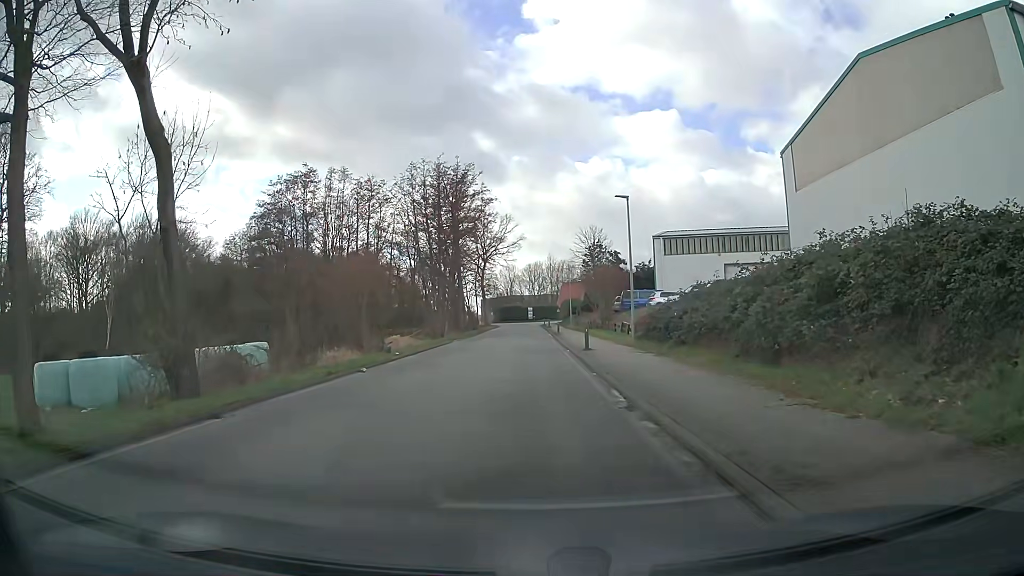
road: residential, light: Day
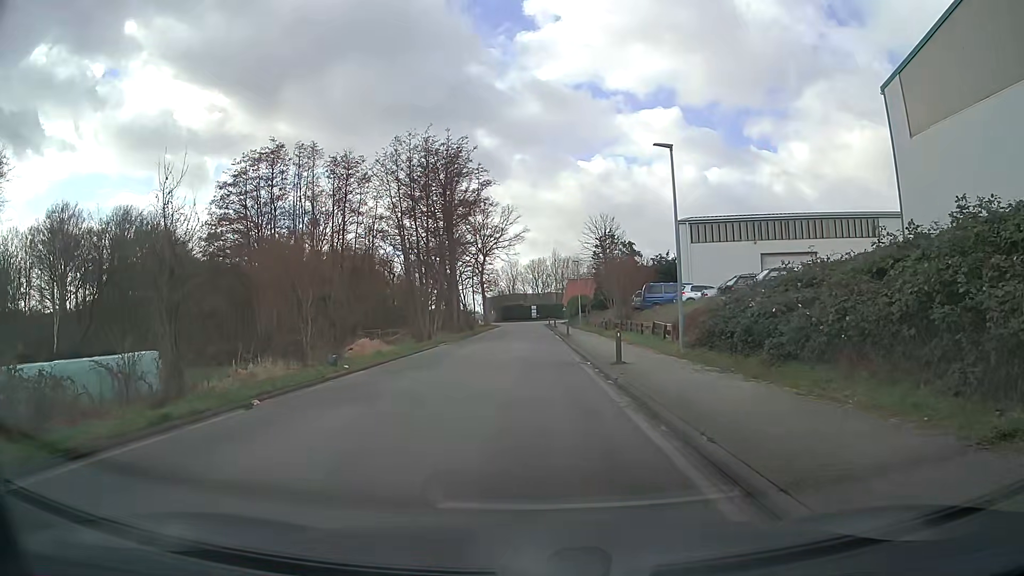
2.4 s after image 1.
(+0.1, +8.5) m; +1°
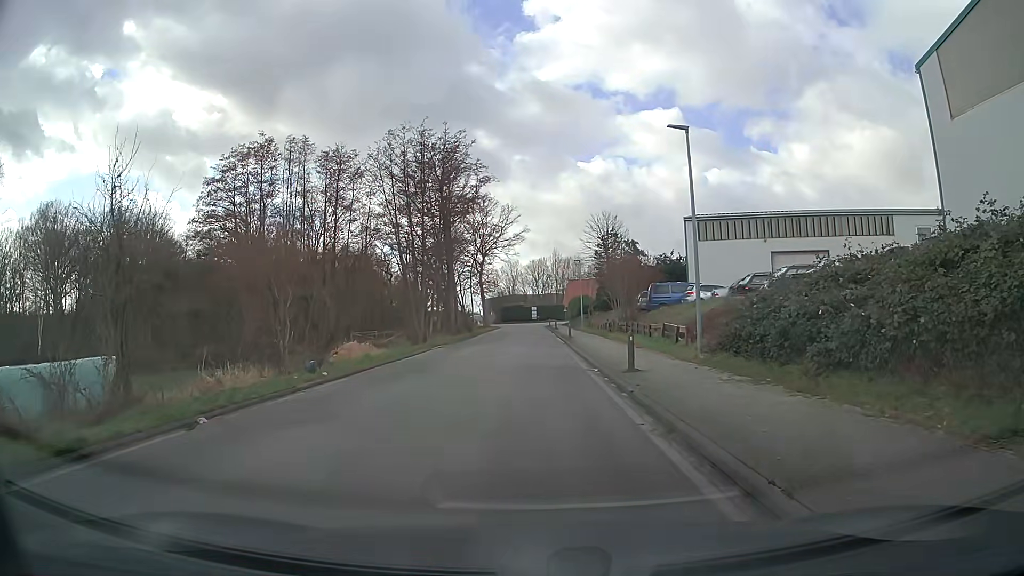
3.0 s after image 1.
(0.0, +2.1) m; +1°
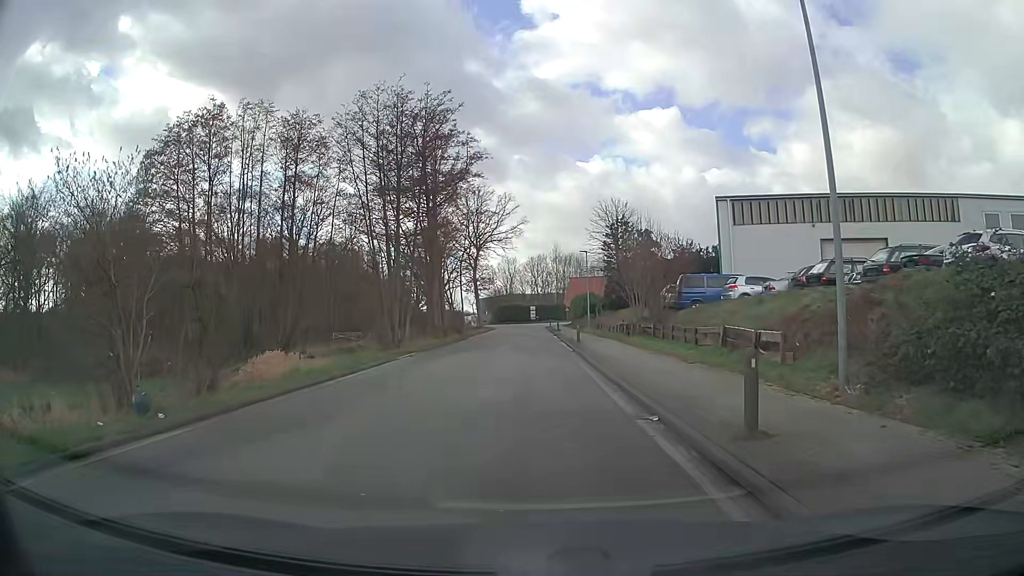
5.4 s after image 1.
(-0.2, +8.5) m; -1°
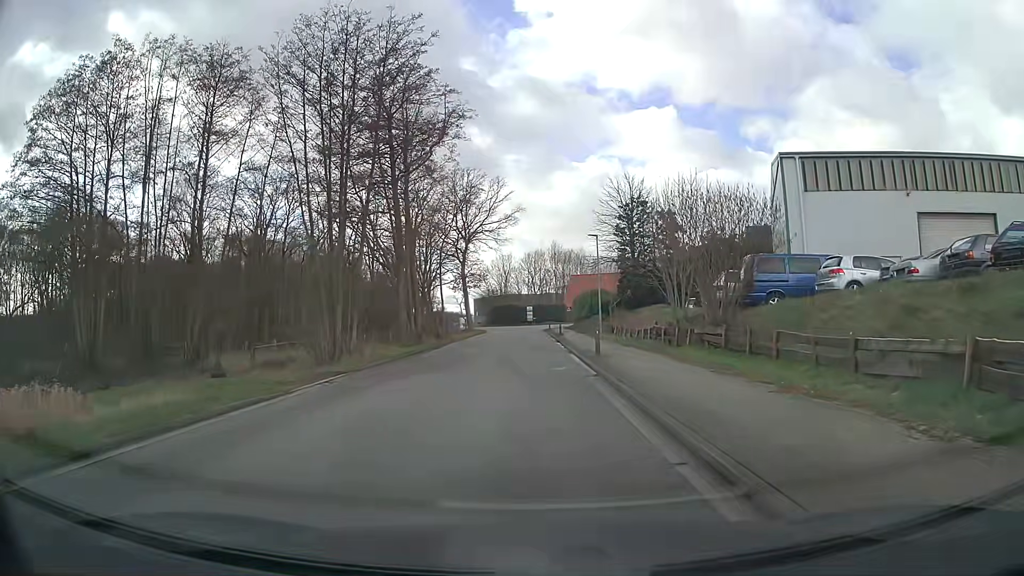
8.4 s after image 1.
(+0.1, +11.0) m; +1°
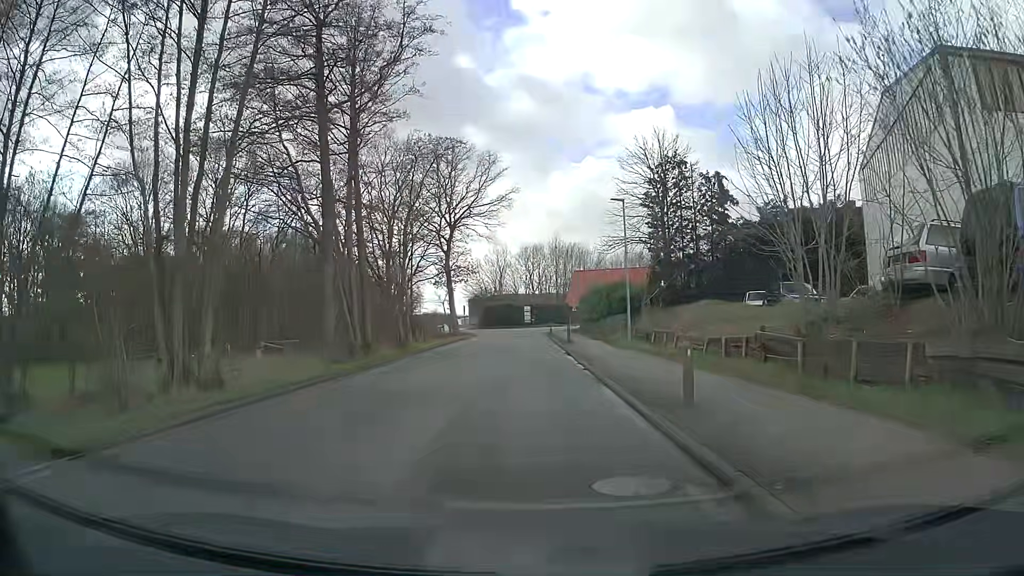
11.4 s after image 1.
(0.0, +12.9) m; 0°
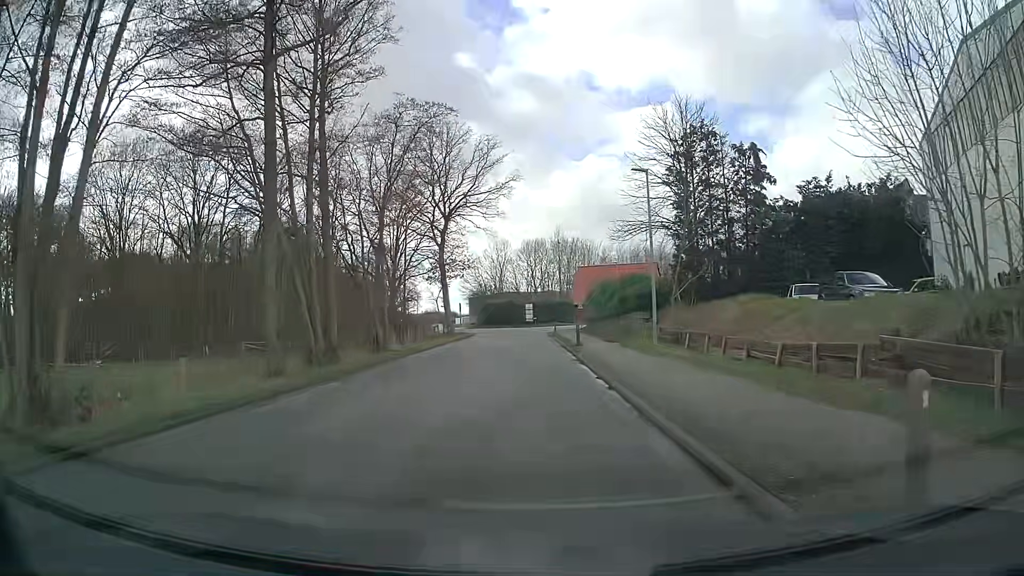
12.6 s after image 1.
(0.0, +5.6) m; 0°
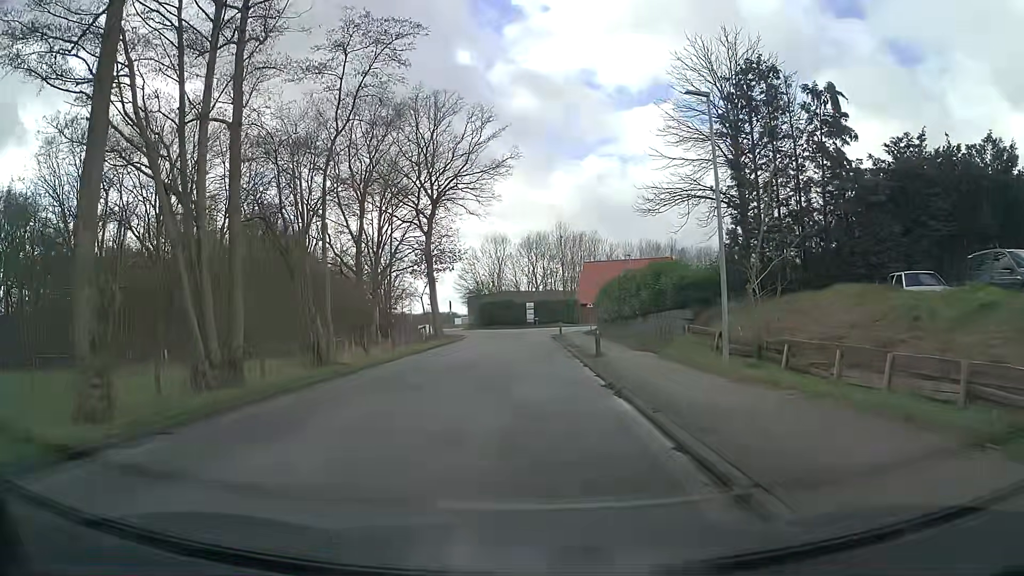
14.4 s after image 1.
(0.0, +8.3) m; -1°
